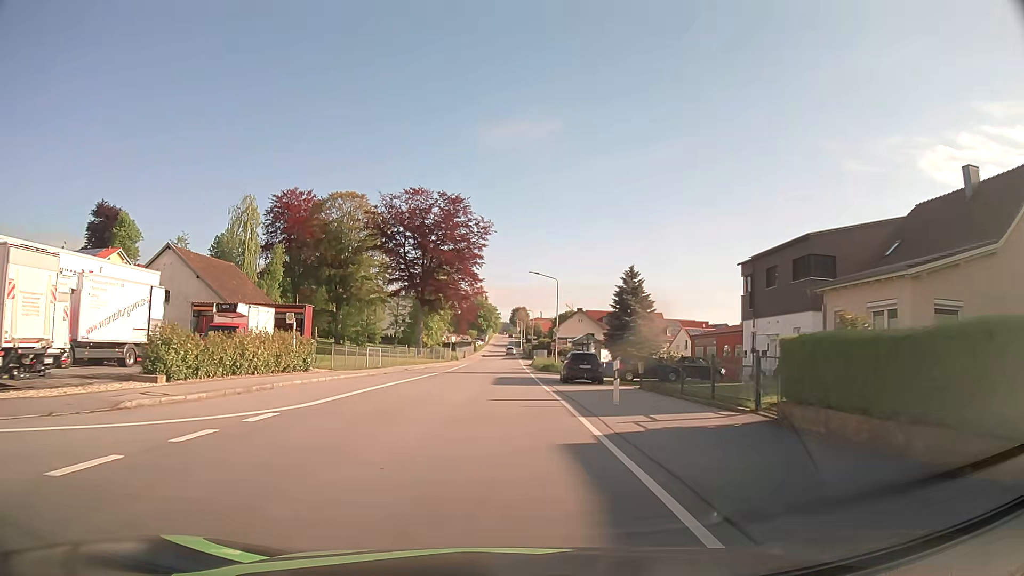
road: tertiary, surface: asphalt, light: Day
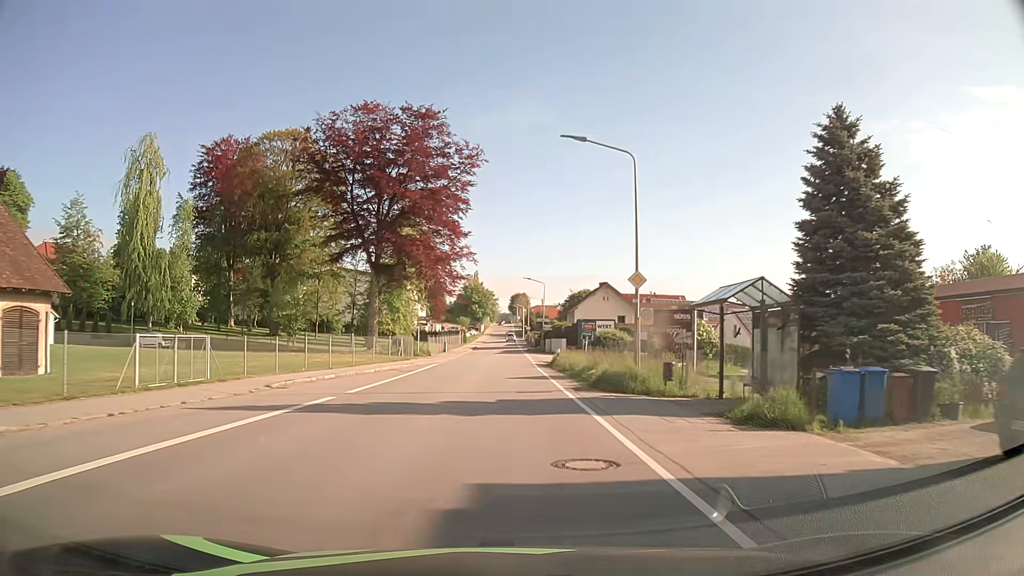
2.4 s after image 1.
(0.0, +32.5) m; 0°
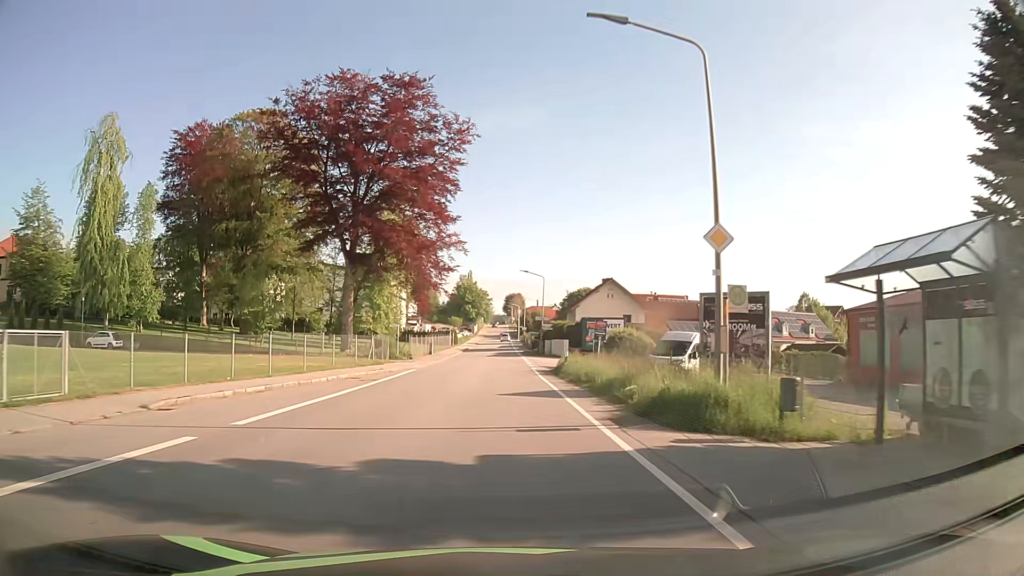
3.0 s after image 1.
(0.0, +8.2) m; 0°
